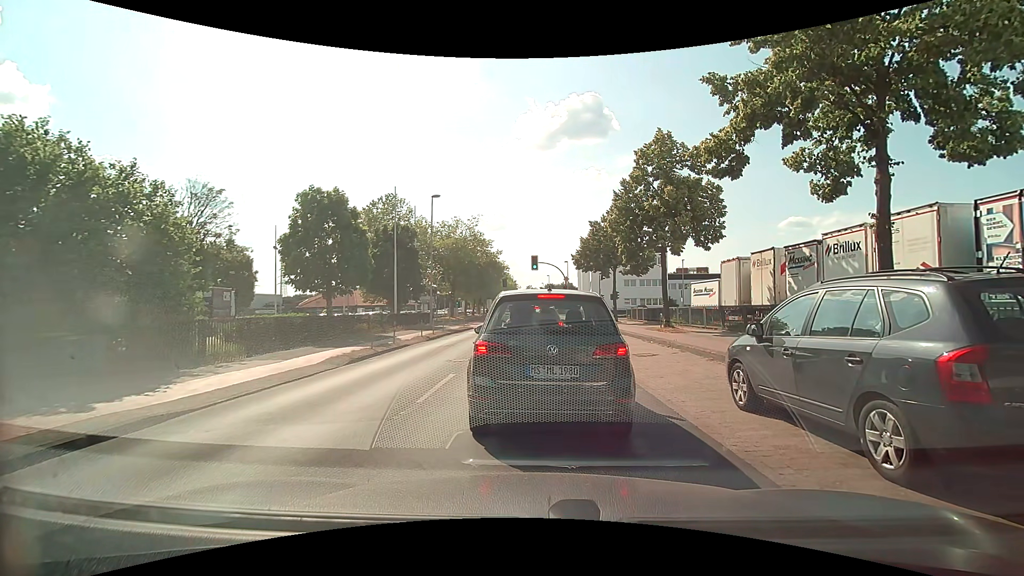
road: tertiary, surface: asphalt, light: Day
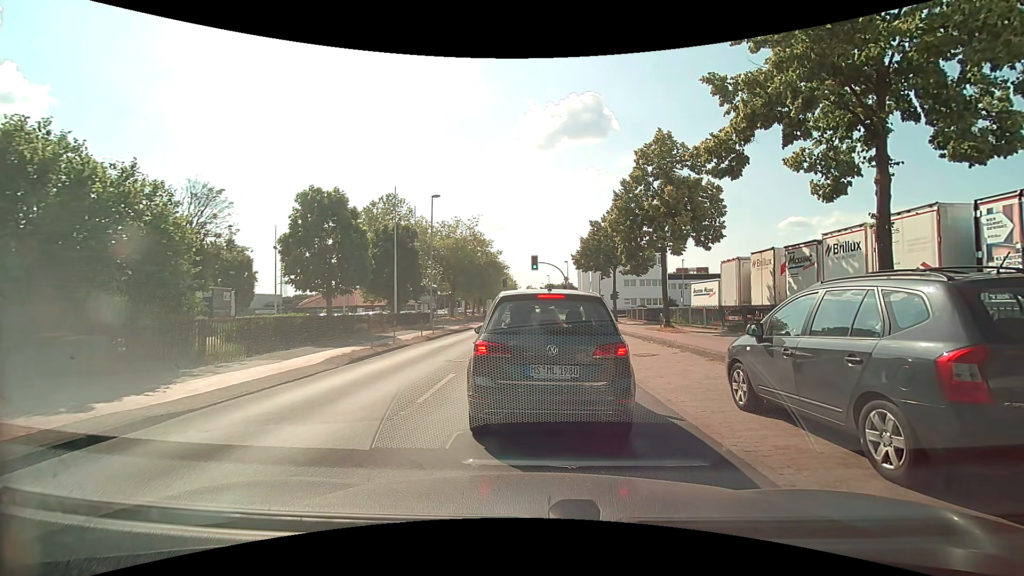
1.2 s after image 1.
(0.0, 0.0) m; 0°
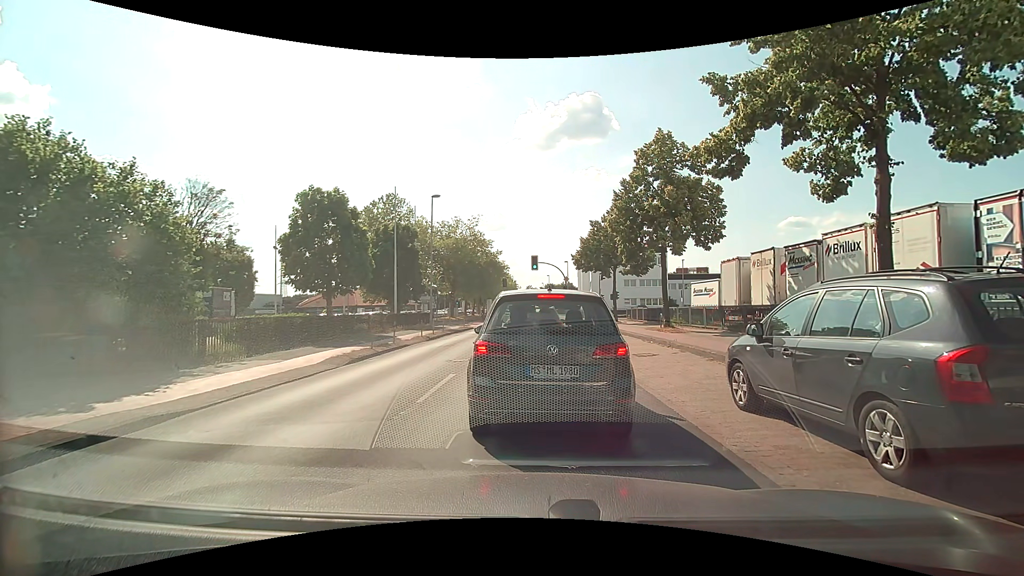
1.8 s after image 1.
(0.0, 0.0) m; 0°
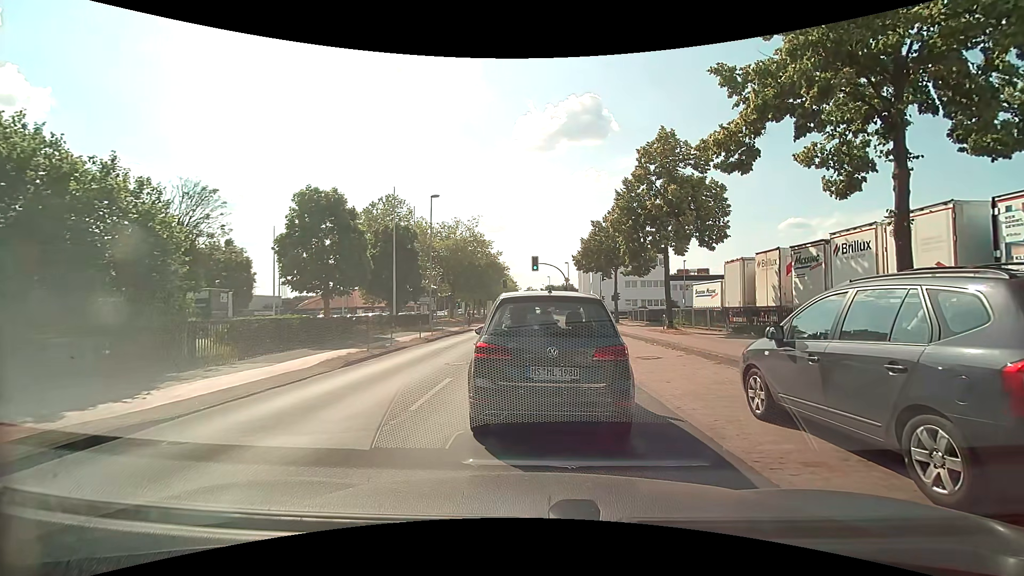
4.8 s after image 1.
(0.0, +0.5) m; 0°
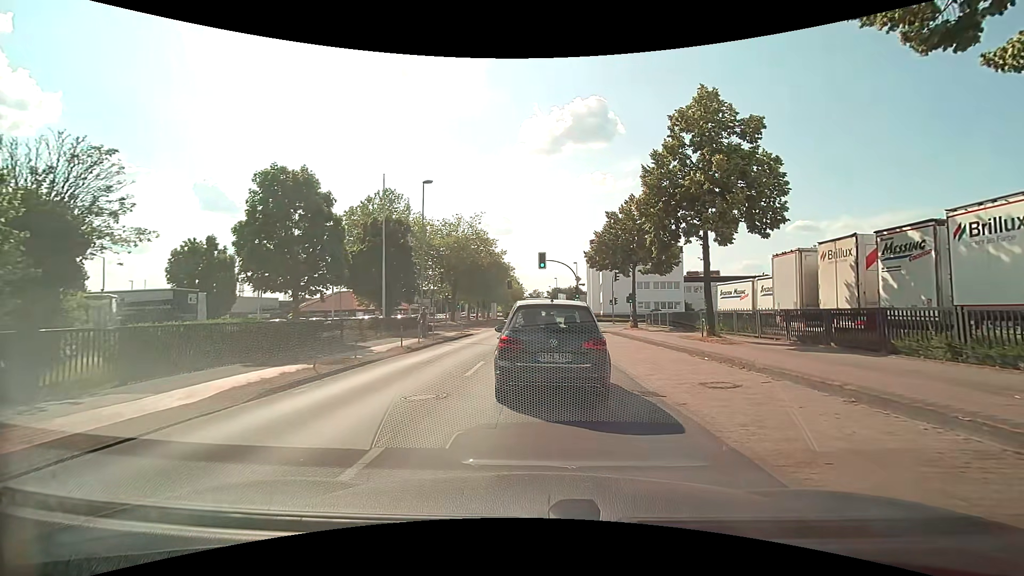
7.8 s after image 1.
(+0.1, +5.1) m; +1°
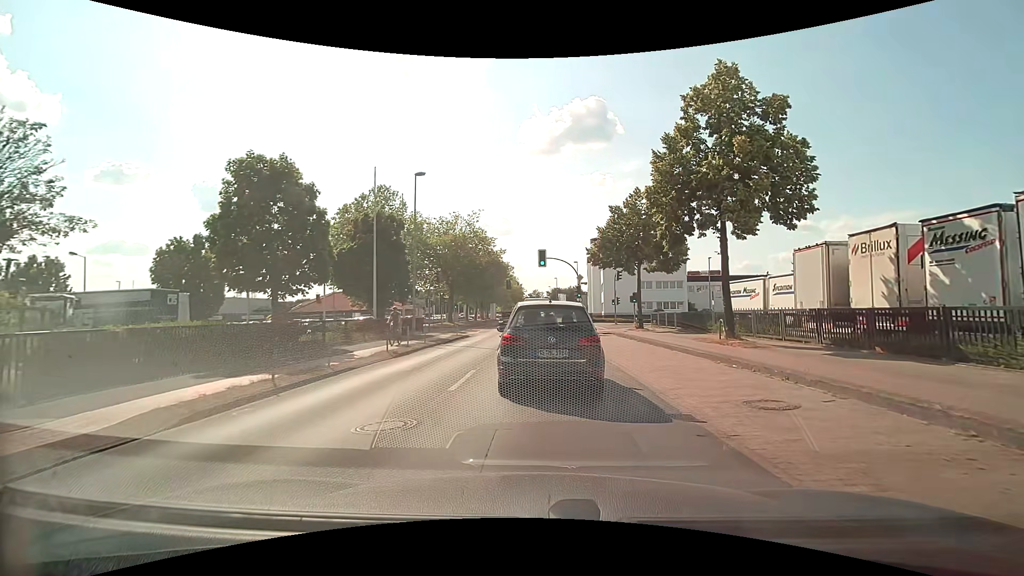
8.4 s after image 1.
(0.0, +2.1) m; +1°
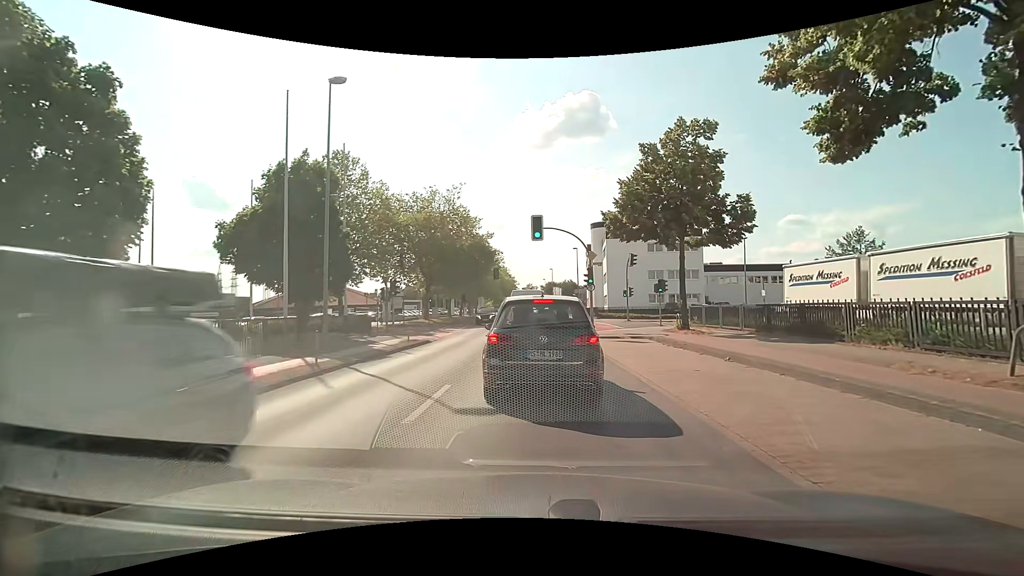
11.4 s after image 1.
(-0.1, +11.9) m; +1°
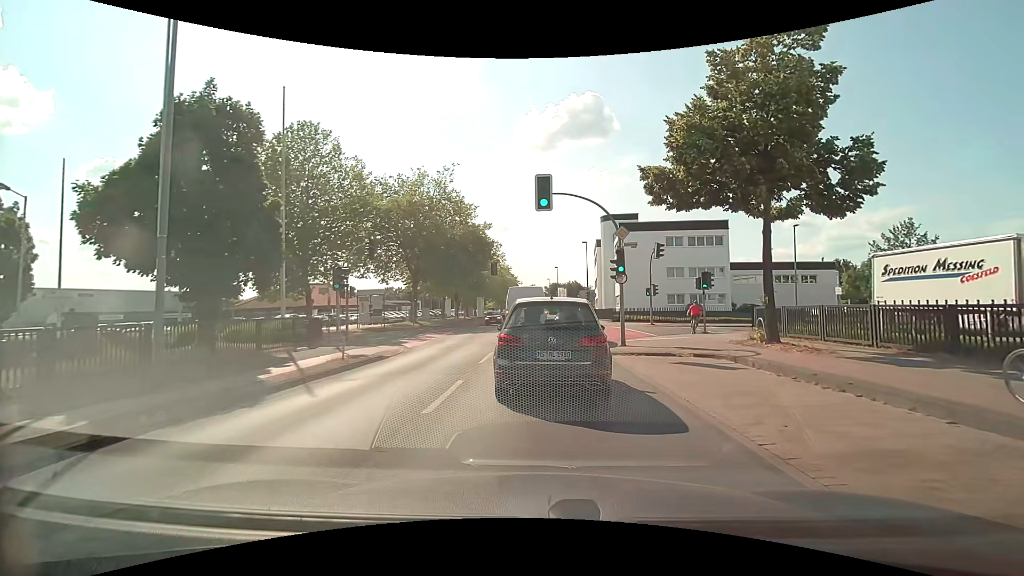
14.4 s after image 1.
(-0.2, +8.3) m; -1°
